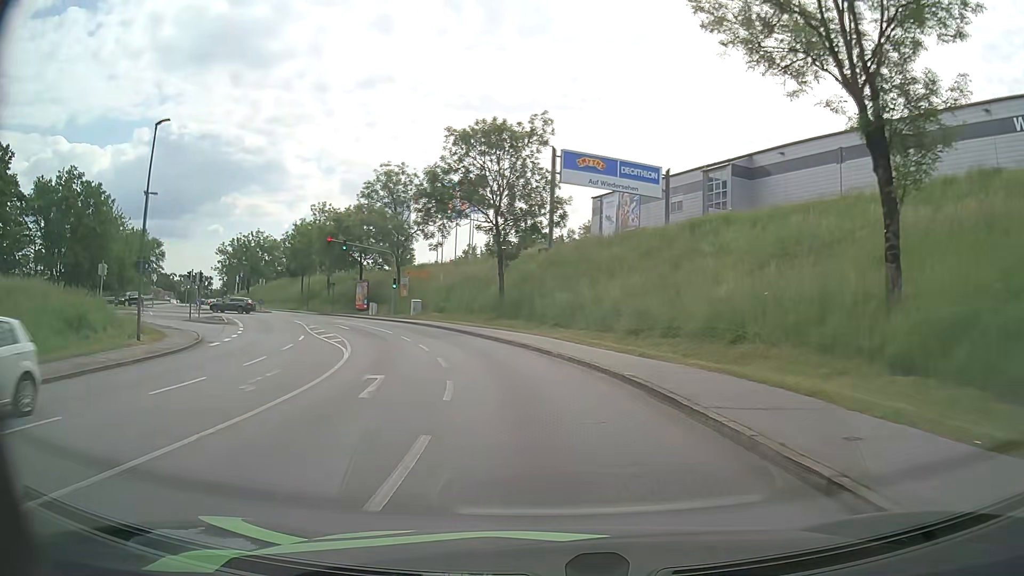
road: tertiary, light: Day
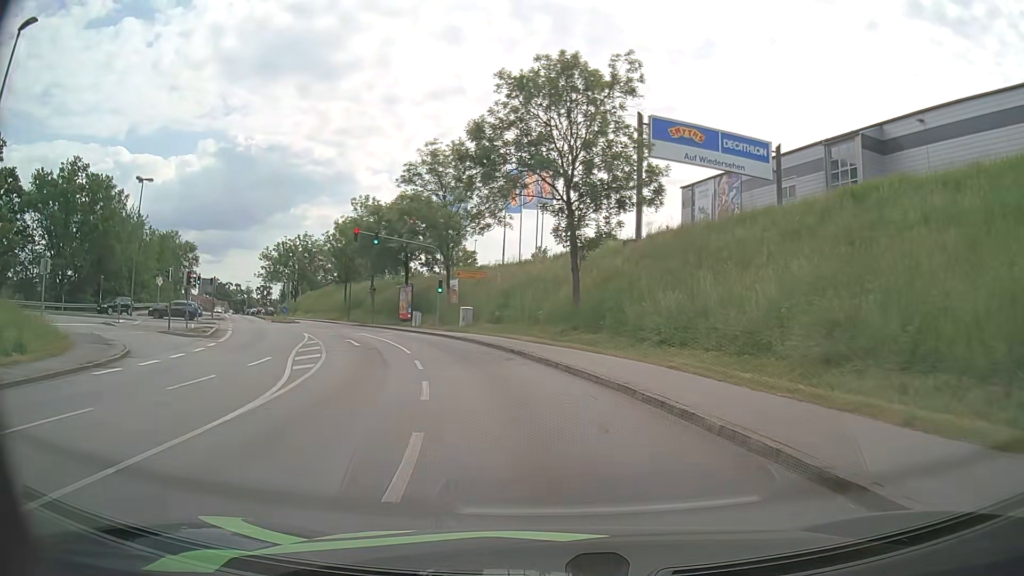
(-0.6, +11.8) m; -6°
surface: asphalt
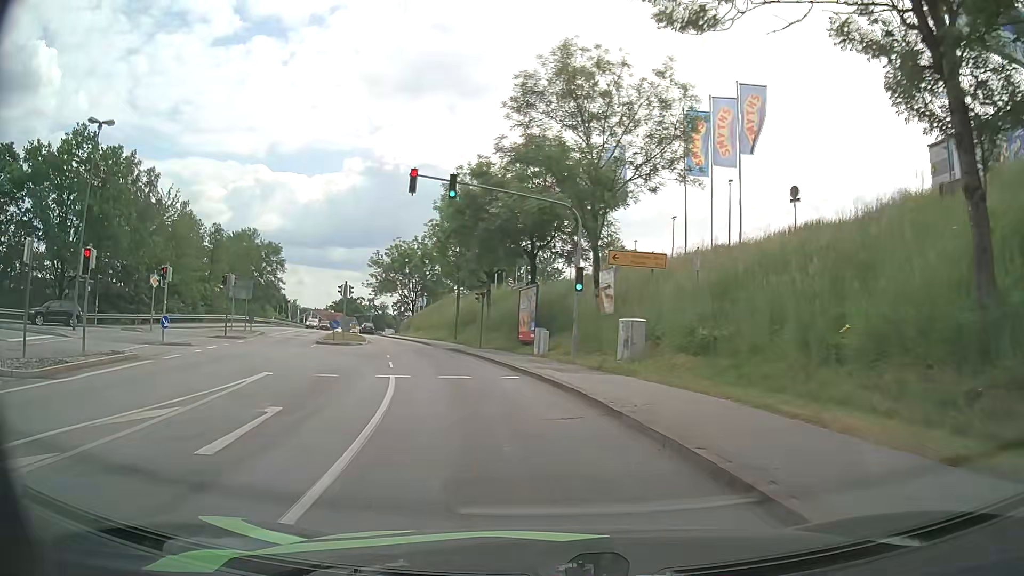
(-2.5, +21.8) m; -13°
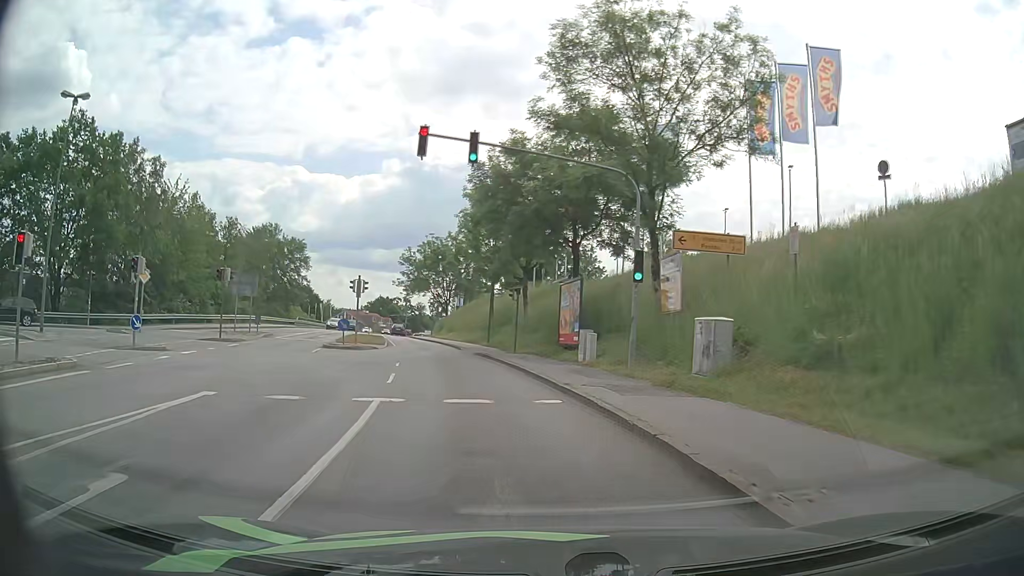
(-0.2, +5.3) m; -4°
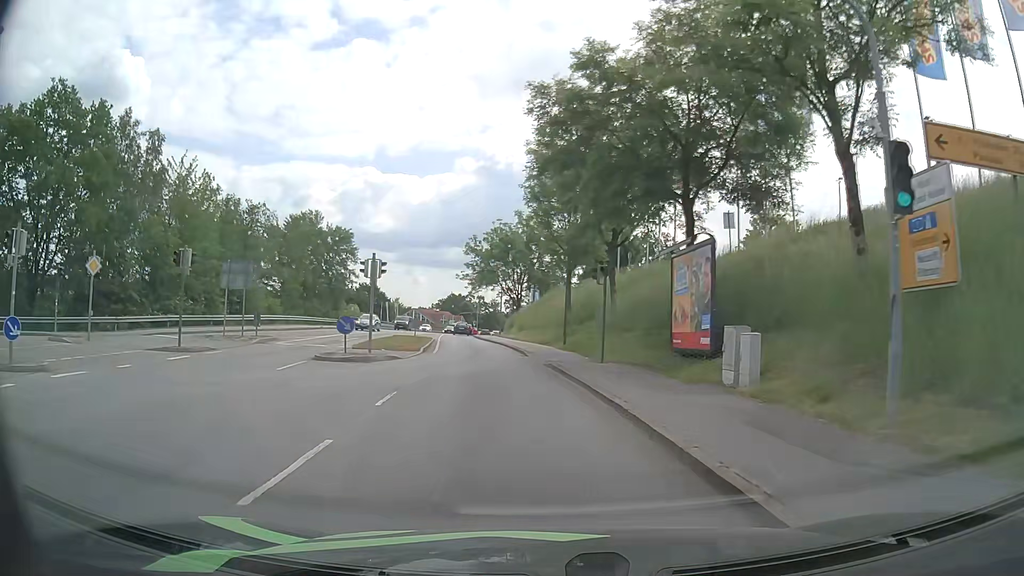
(-0.6, +10.7) m; -6°
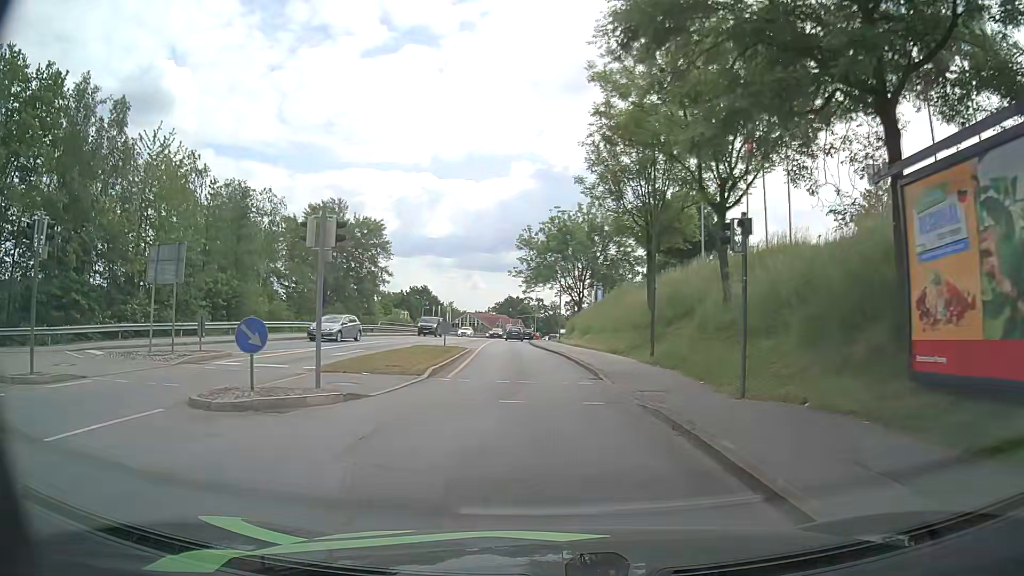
(-0.6, +10.8) m; -6°
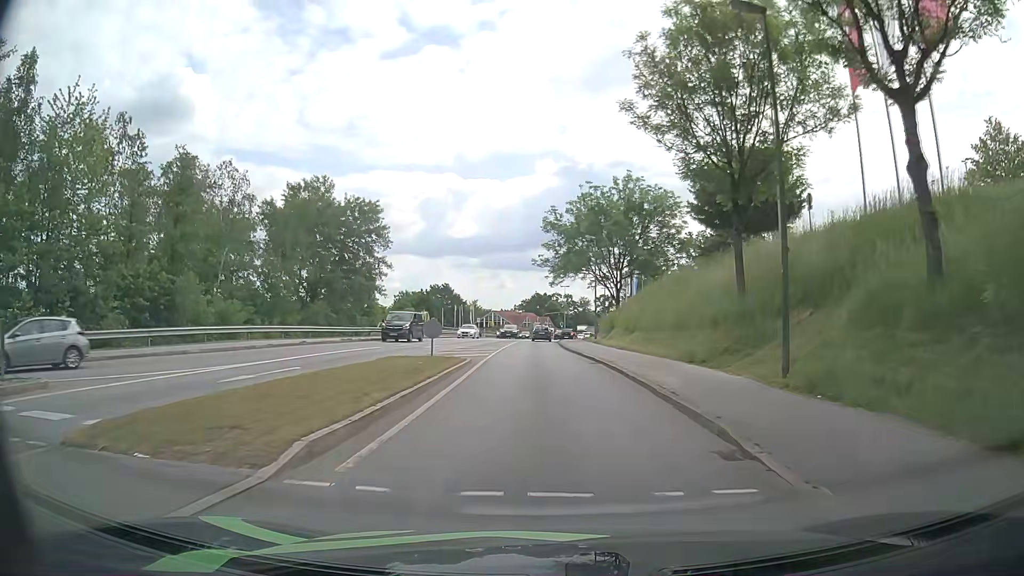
(-0.2, +10.9) m; -2°
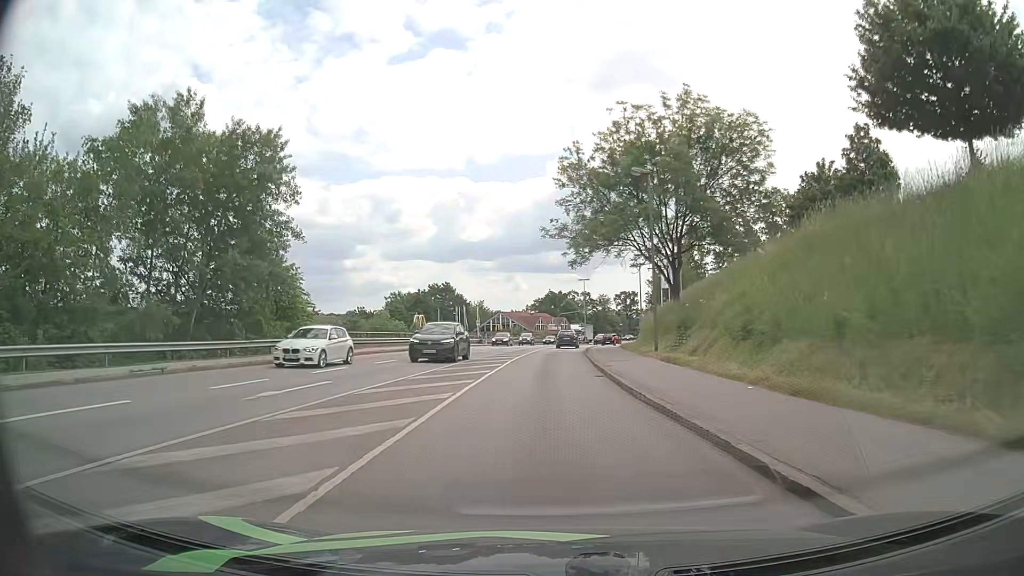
(-0.3, +22.1) m; -1°
(0, +10) (0, +20) (0, +30) (0, +40) (+1, +50) (+2, +60) (+3, +70) (+4, +80) (+5, +90) (+7, +100) m
